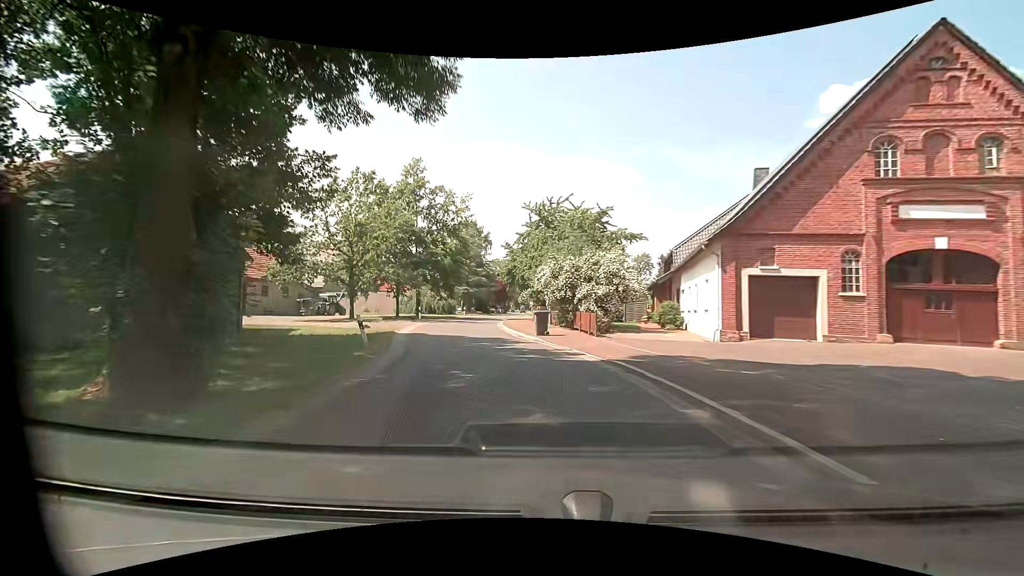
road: tertiary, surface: asphalt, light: Day
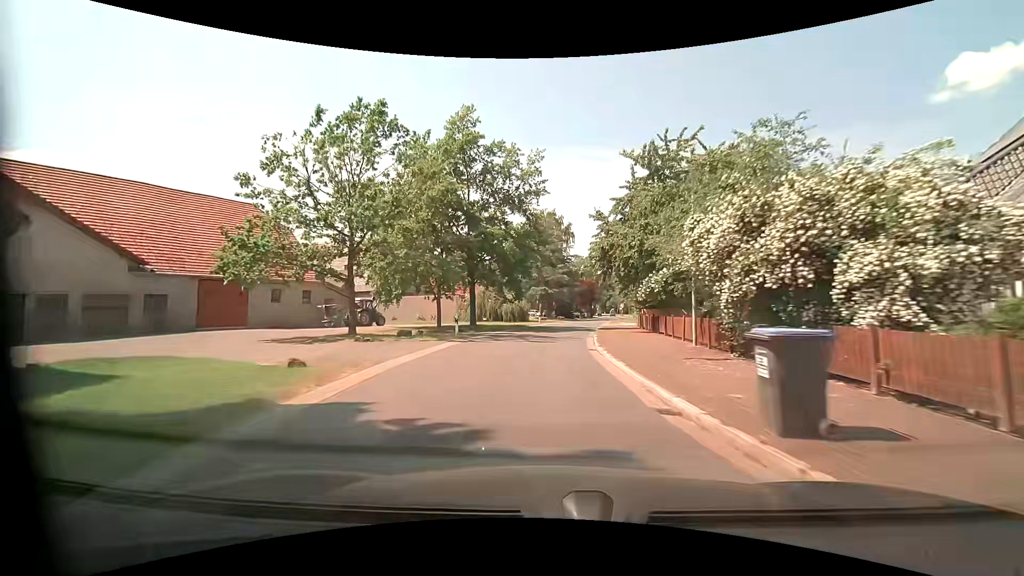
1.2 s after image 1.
(-1.5, +15.7) m; -11°
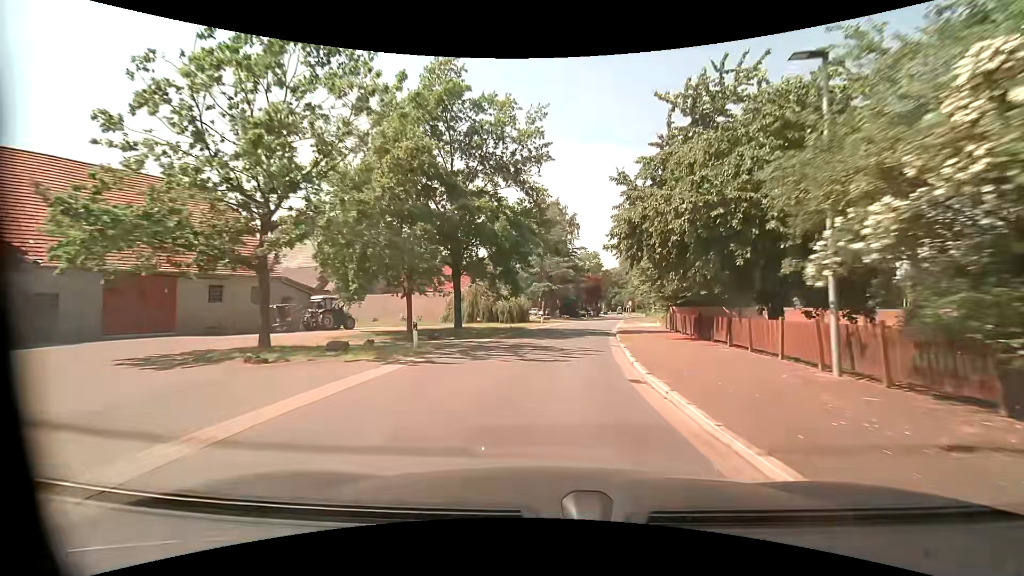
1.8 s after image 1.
(0.0, +7.9) m; 0°
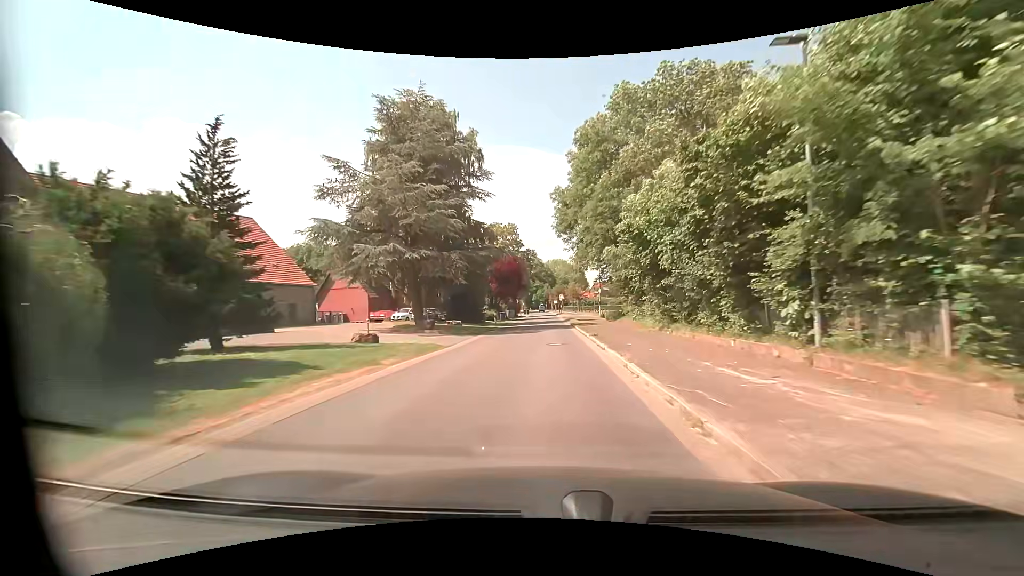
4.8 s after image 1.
(+4.2, +39.5) m; +10°
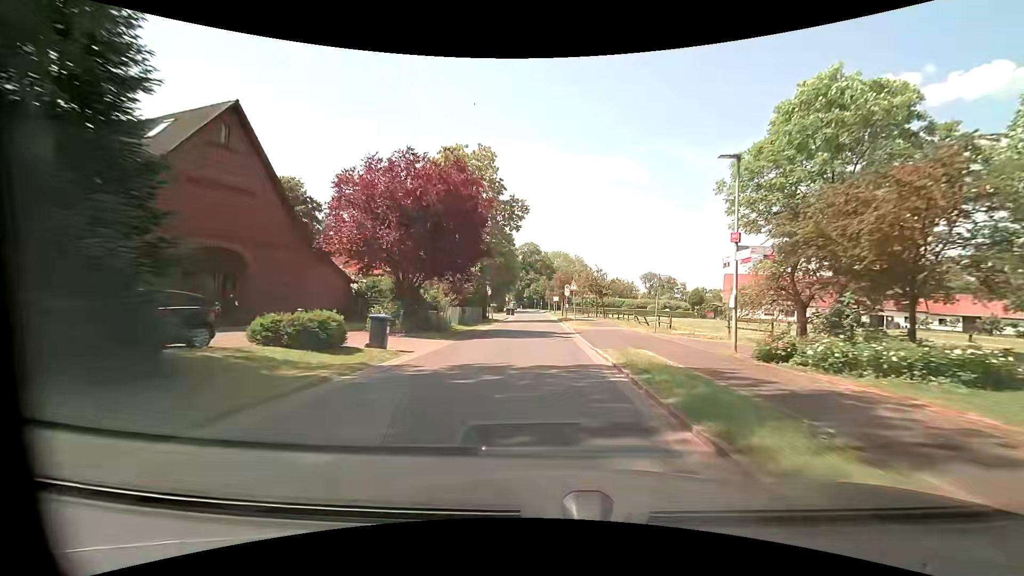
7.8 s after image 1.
(0.0, +39.9) m; +2°
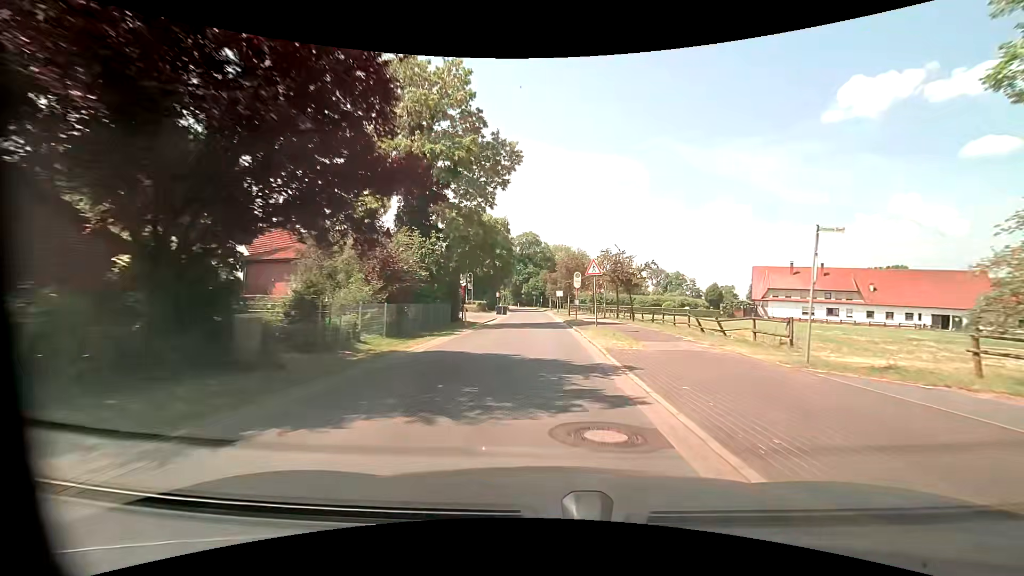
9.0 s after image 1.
(-0.4, +15.9) m; -2°
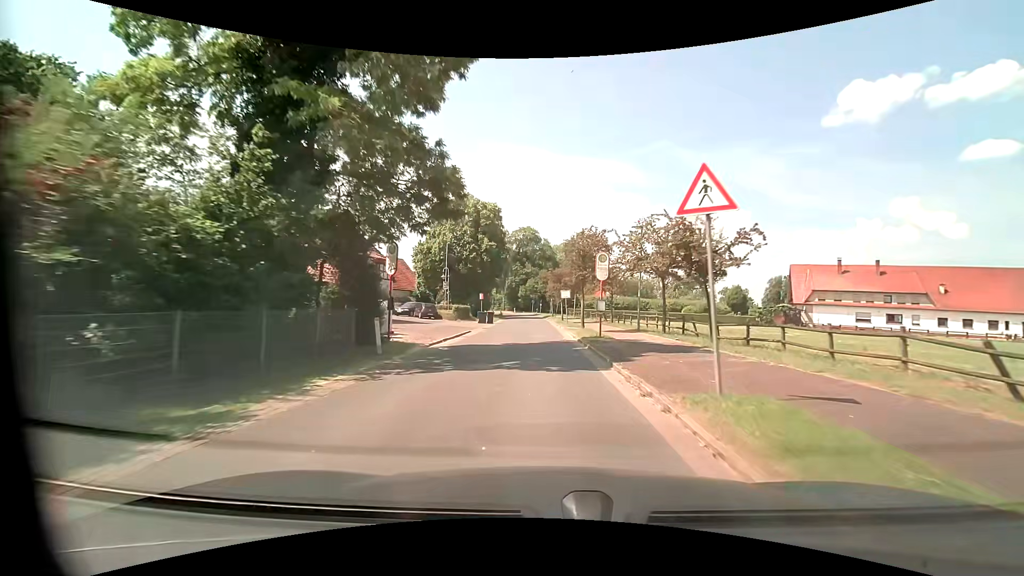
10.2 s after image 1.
(+0.2, +15.9) m; 0°
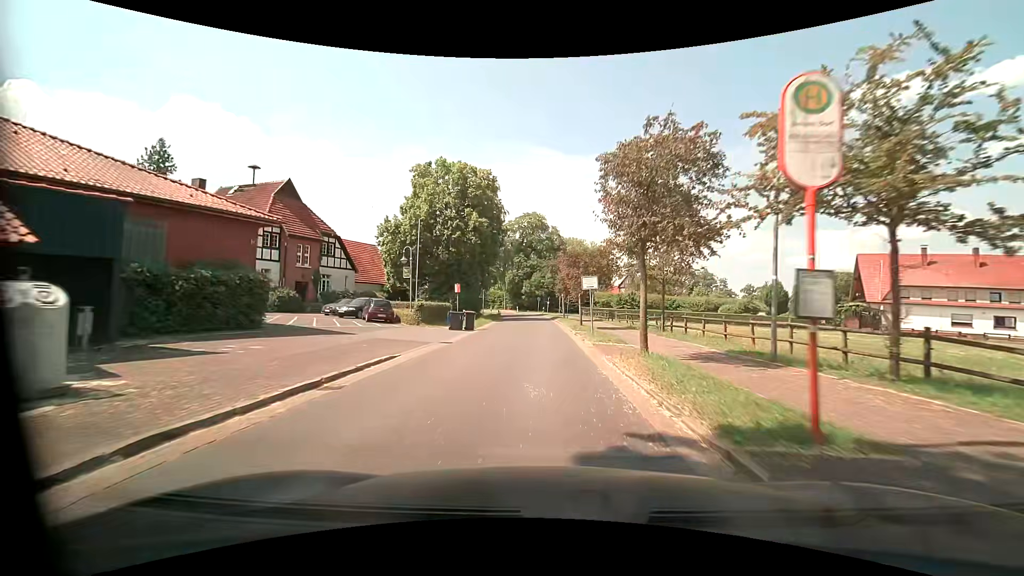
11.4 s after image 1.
(0.0, +15.9) m; -1°
